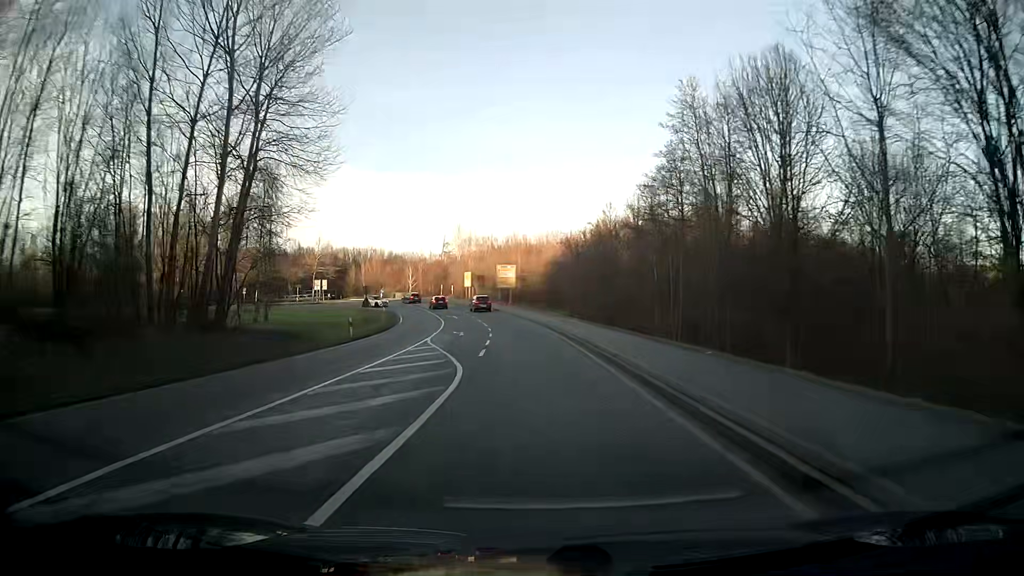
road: secondary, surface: asphalt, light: Day
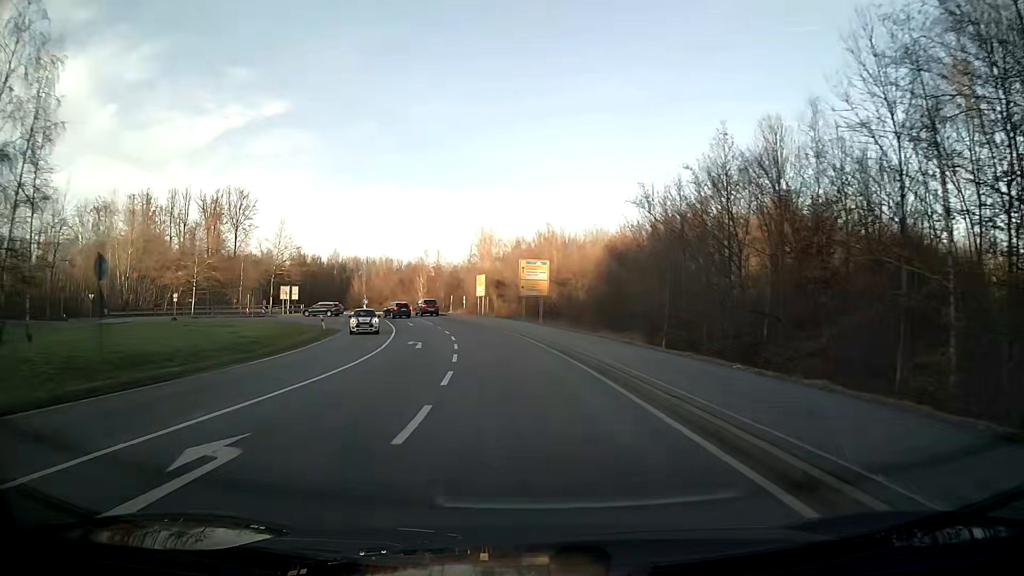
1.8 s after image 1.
(-0.7, +31.5) m; -4°
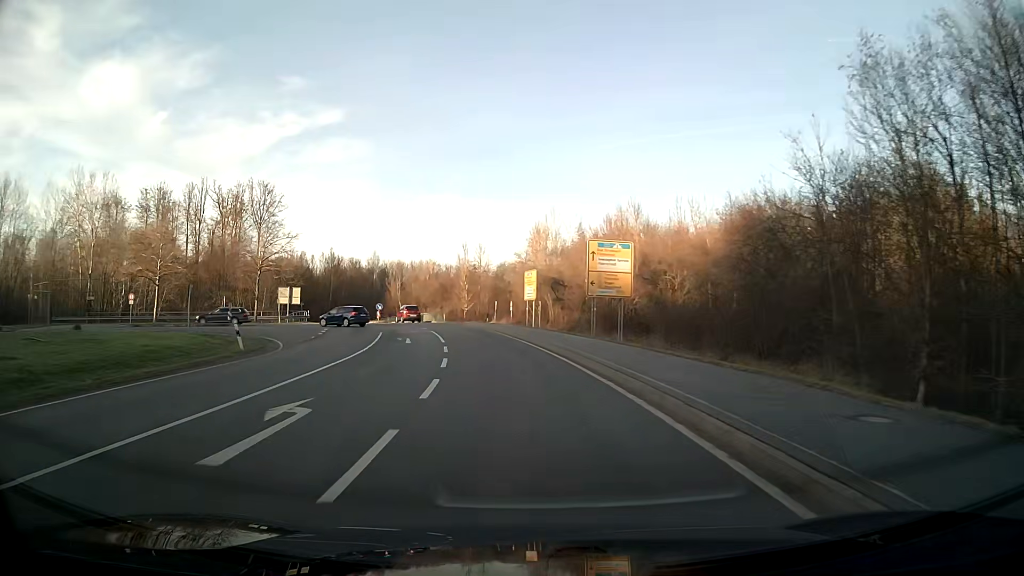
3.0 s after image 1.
(-0.9, +20.3) m; -5°
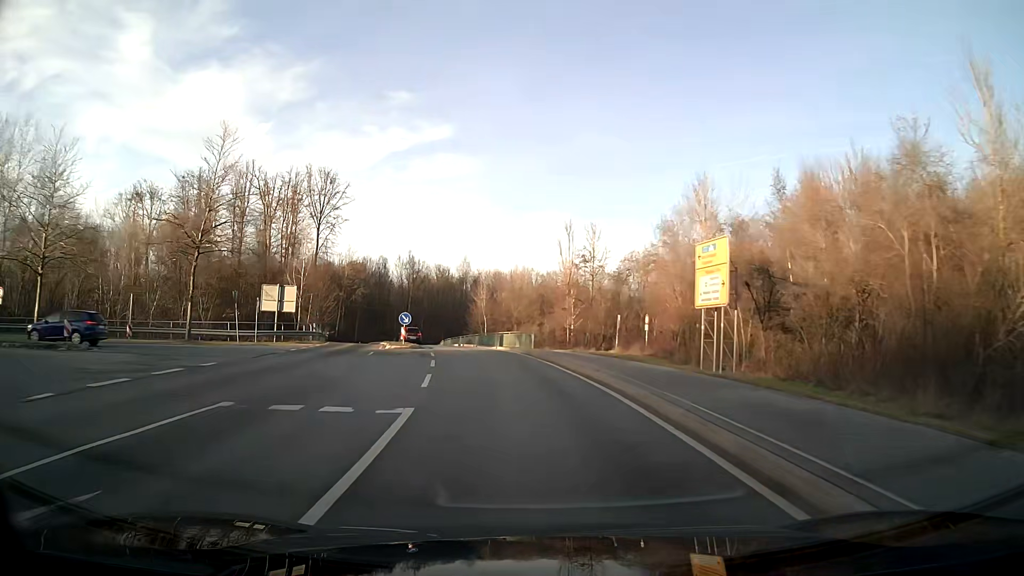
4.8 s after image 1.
(-2.4, +29.6) m; -9°
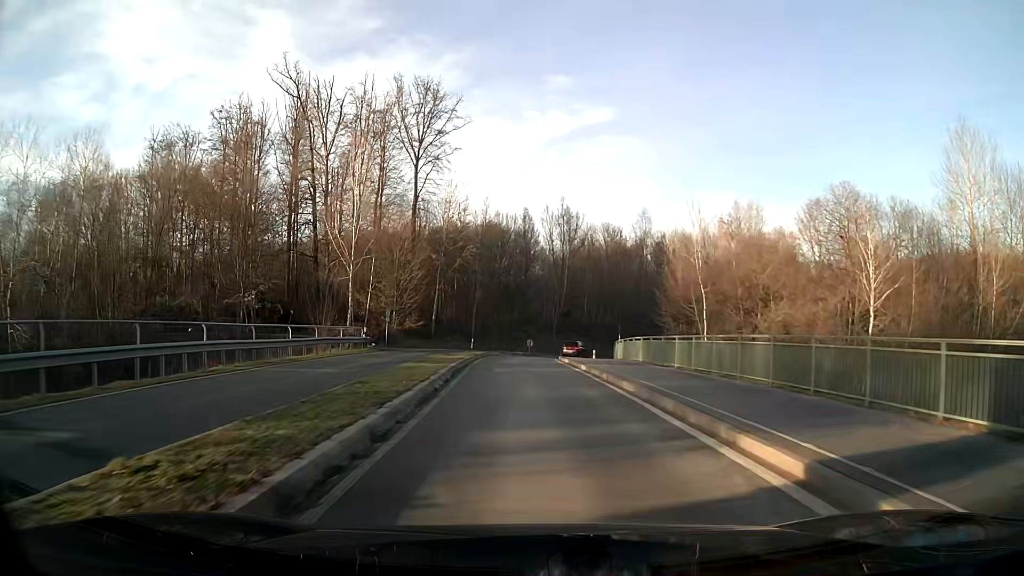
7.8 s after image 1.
(-6.0, +46.3) m; -13°
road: primary_link
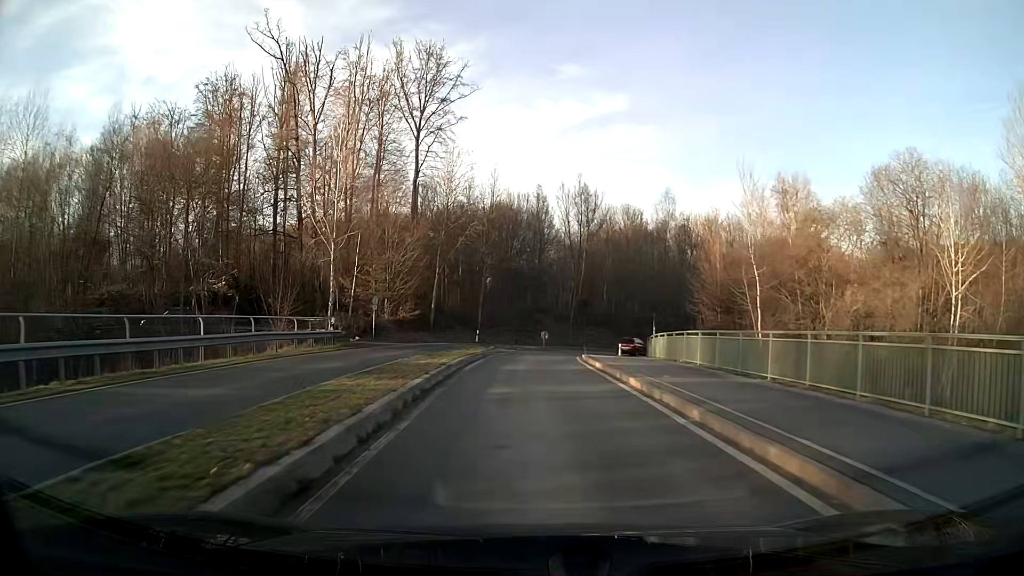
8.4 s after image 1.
(-0.1, +8.8) m; -1°
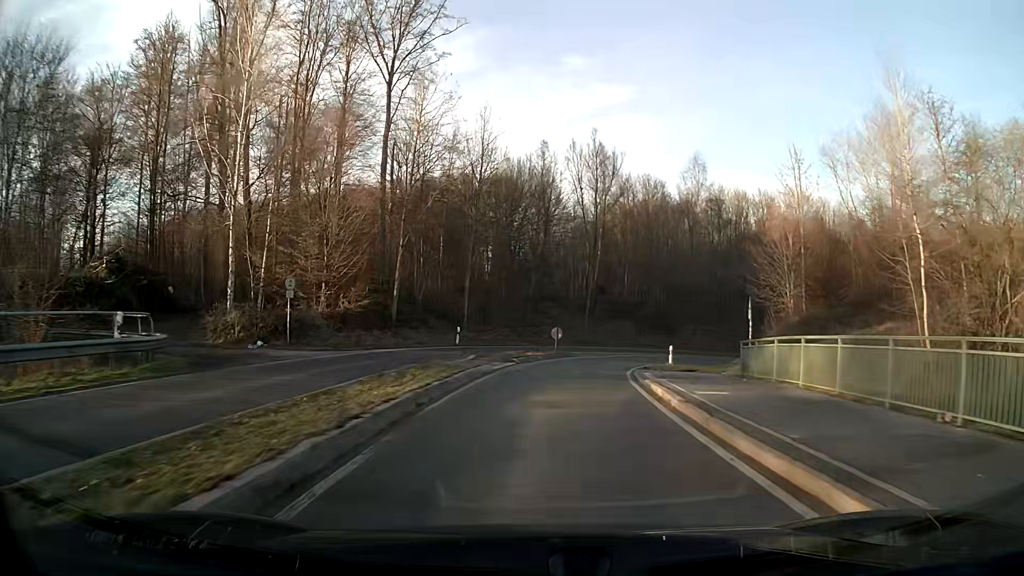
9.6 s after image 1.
(0.0, +17.0) m; +1°
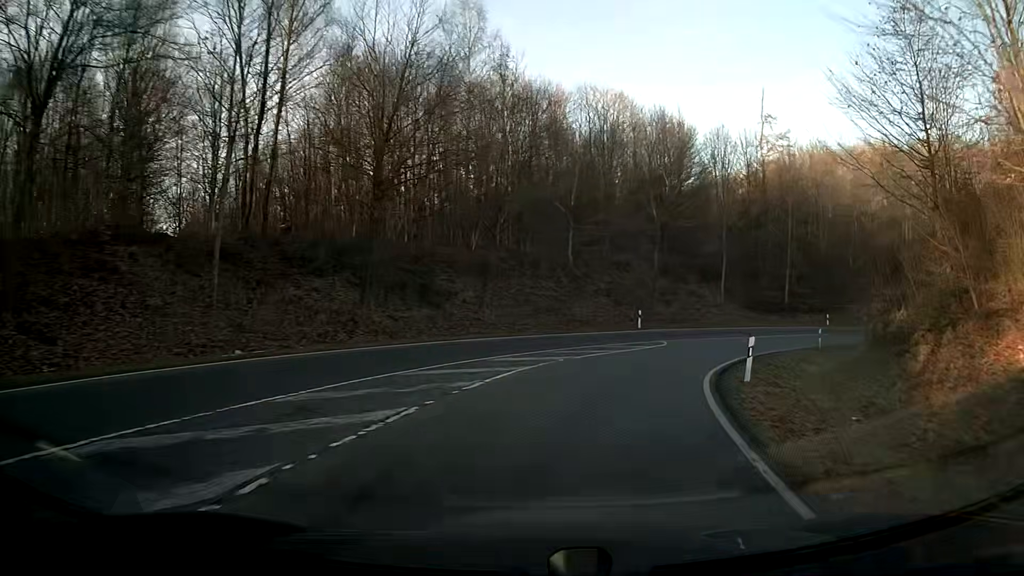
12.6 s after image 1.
(+6.7, +38.0) m; +24°
(+1, +10) (+3, +20) (+8, +29) (+14, +37) (+21, +43) (+30, +49) (+39, +52) (+49, +53) (+59, +53) (+69, +51) m
